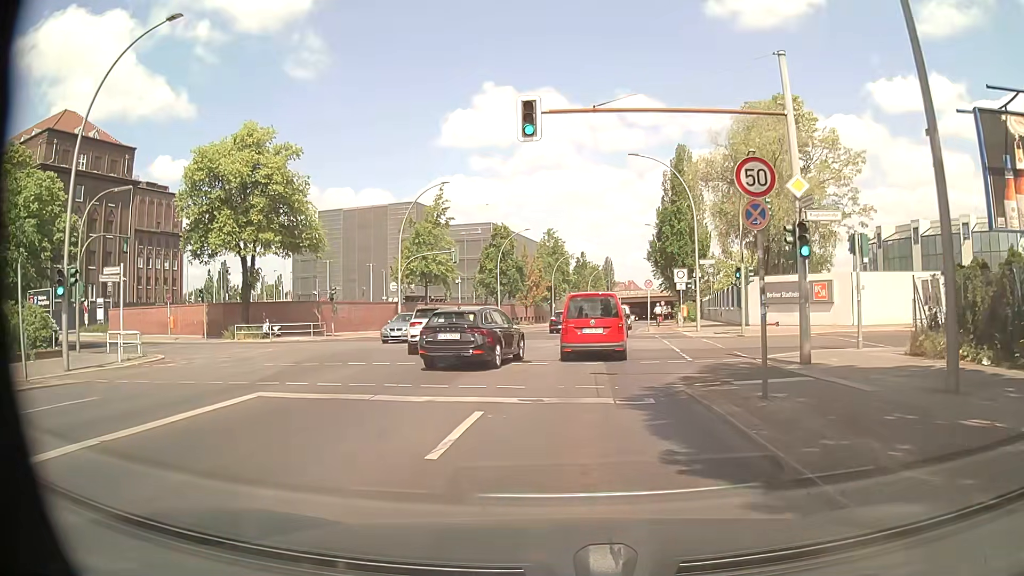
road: secondary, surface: asphalt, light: Day
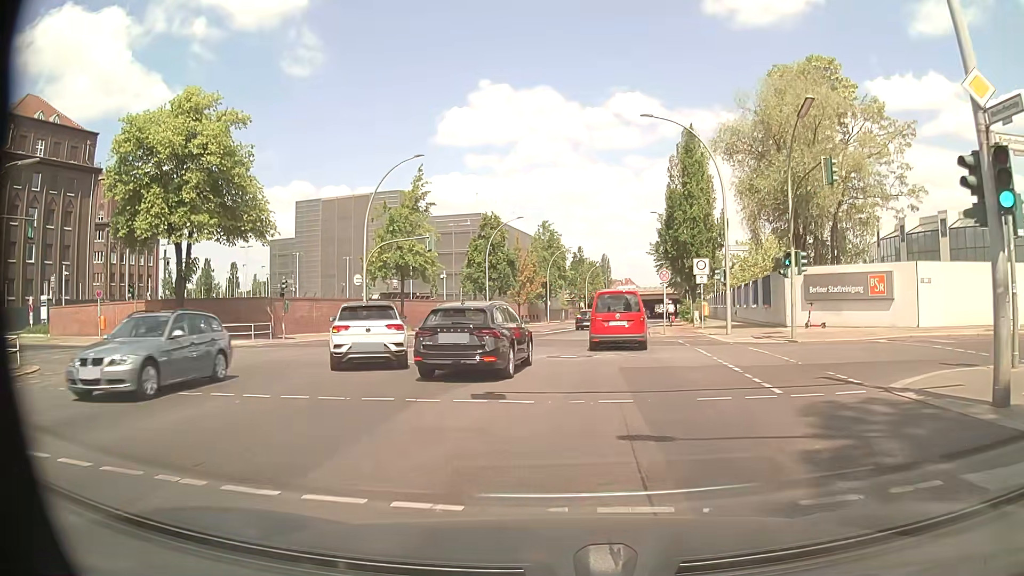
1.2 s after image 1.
(0.0, +7.5) m; 0°
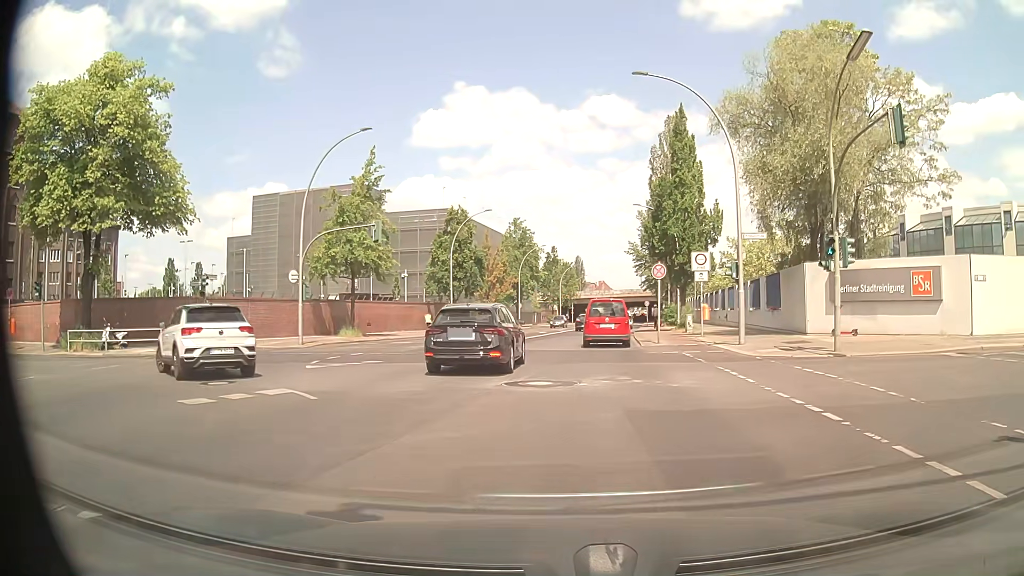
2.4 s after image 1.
(0.0, +6.0) m; +1°
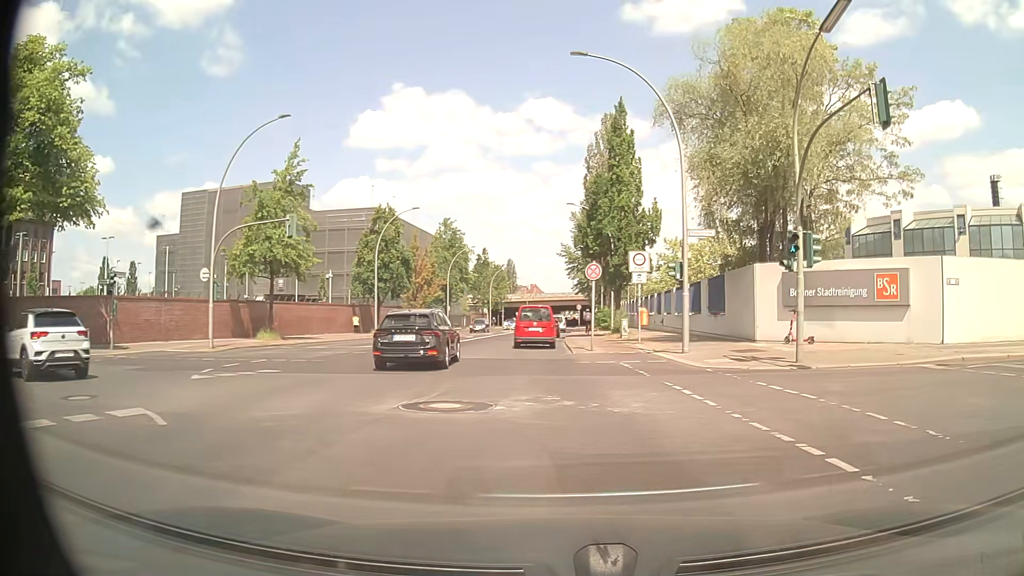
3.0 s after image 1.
(+0.1, +2.3) m; +7°
